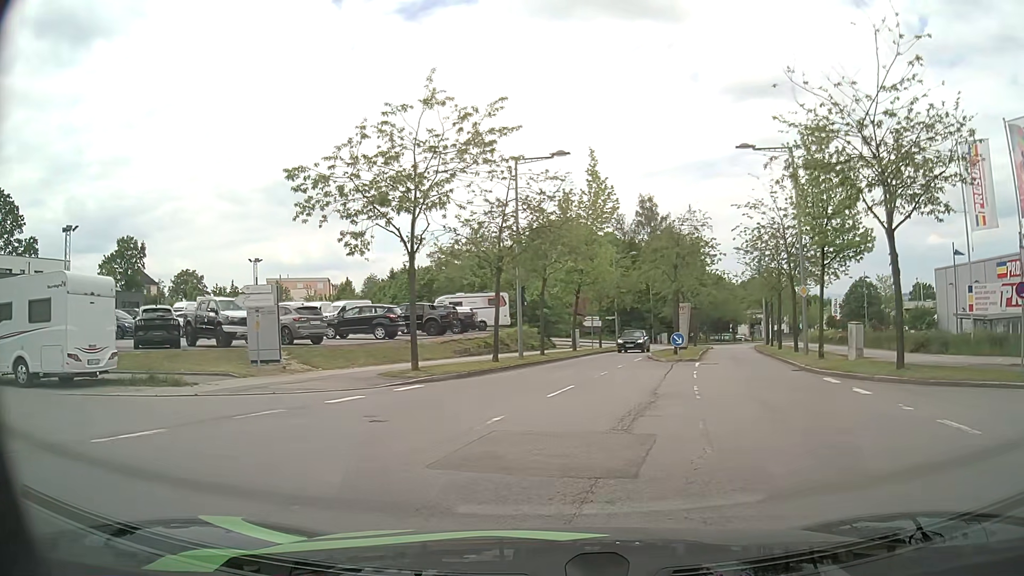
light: Day
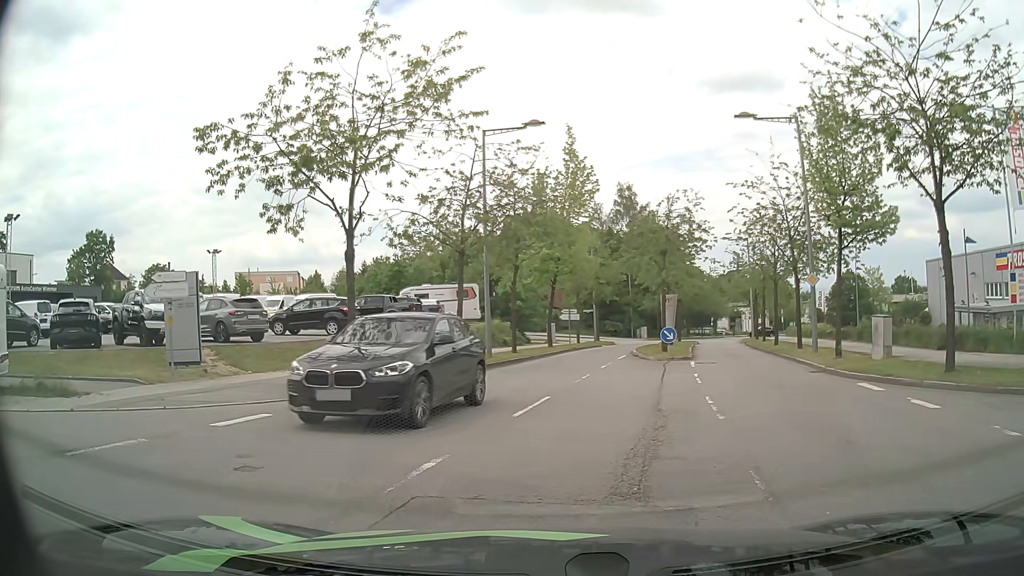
(0.0, +3.4) m; +2°
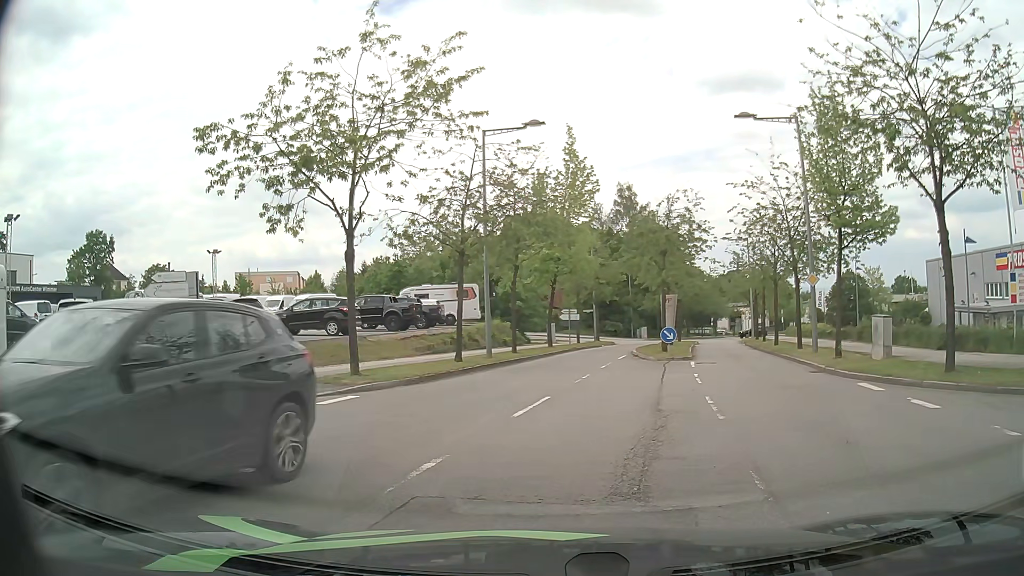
(0.0, 0.0) m; 0°
